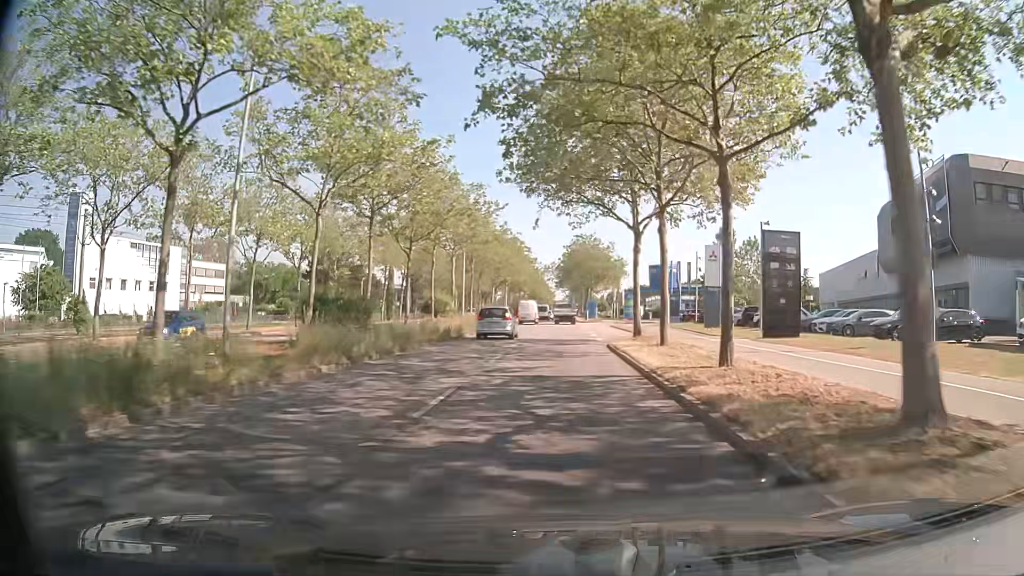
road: primary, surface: asphalt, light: Day
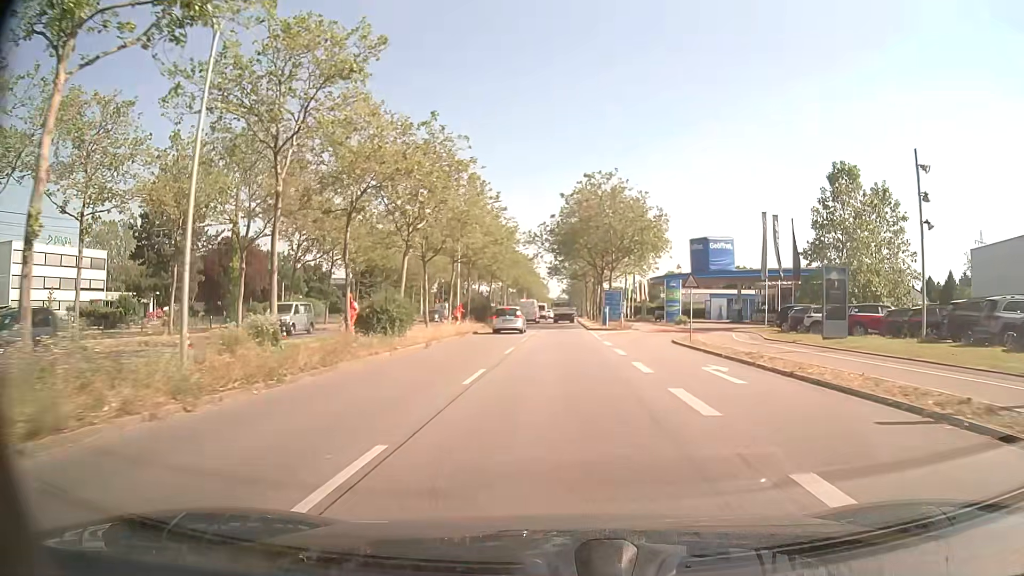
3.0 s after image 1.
(+0.4, +41.6) m; +1°
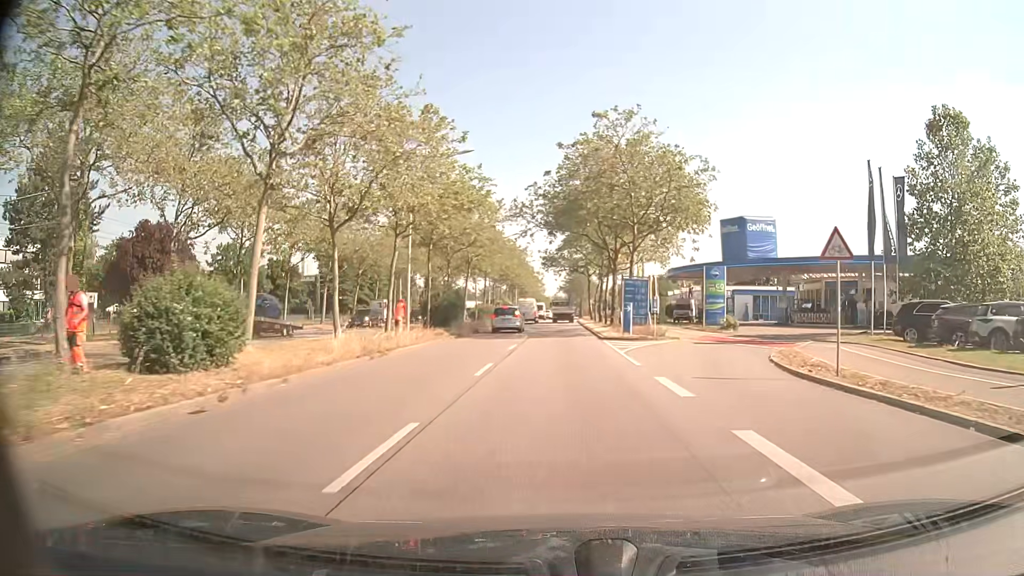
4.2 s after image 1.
(0.0, +16.6) m; 0°
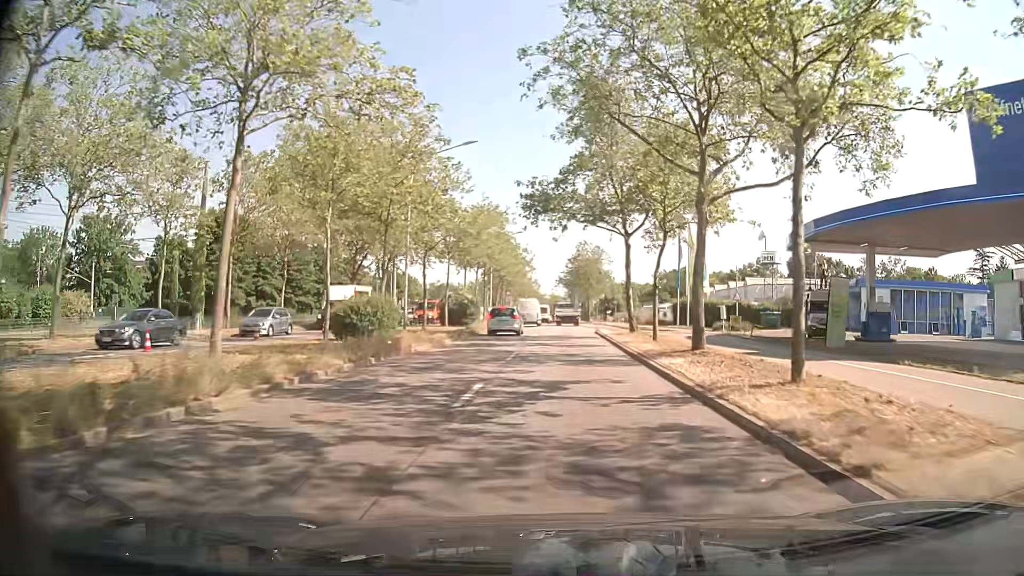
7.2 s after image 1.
(-0.1, +41.1) m; 0°
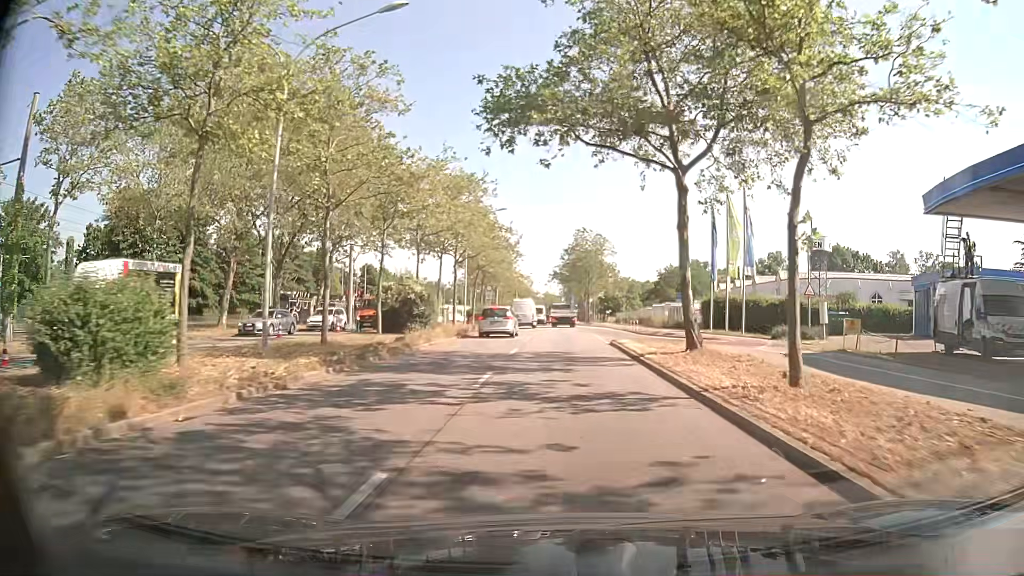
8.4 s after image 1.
(+0.2, +16.1) m; 0°
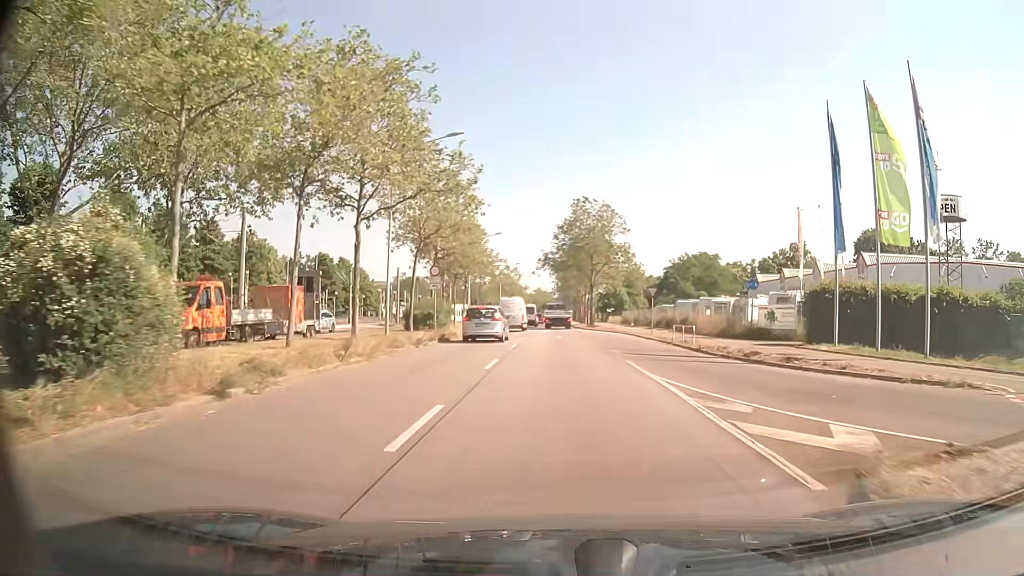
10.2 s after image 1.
(+0.3, +23.5) m; +1°
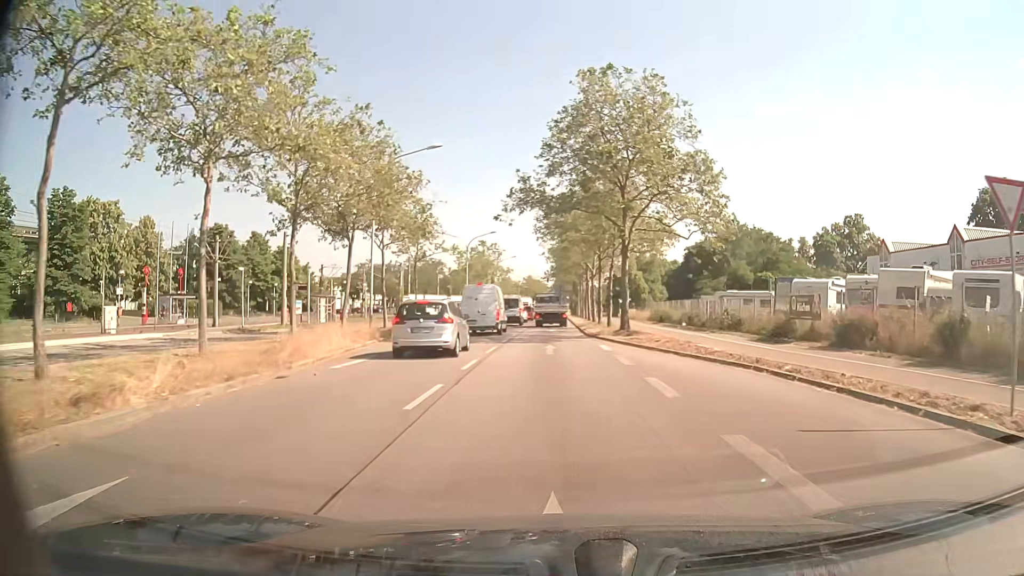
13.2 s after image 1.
(0.0, +35.1) m; 0°
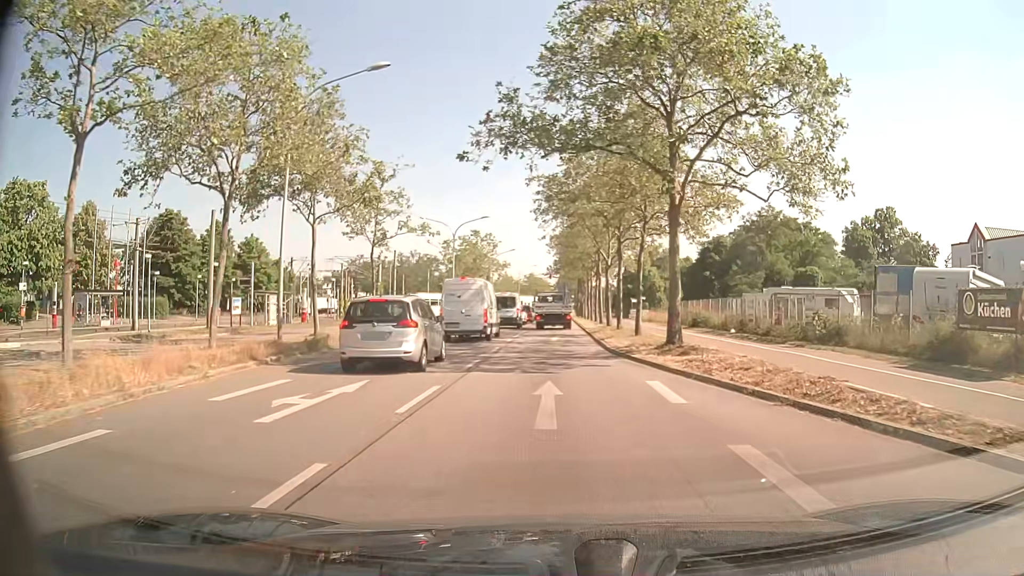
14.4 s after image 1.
(-0.1, +12.1) m; -1°
